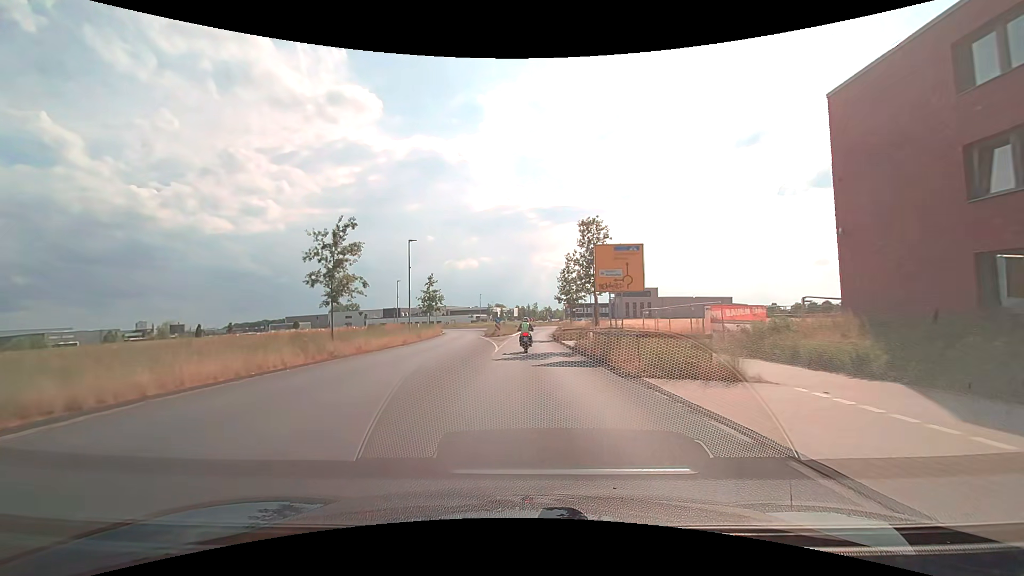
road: secondary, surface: asphalt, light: Day
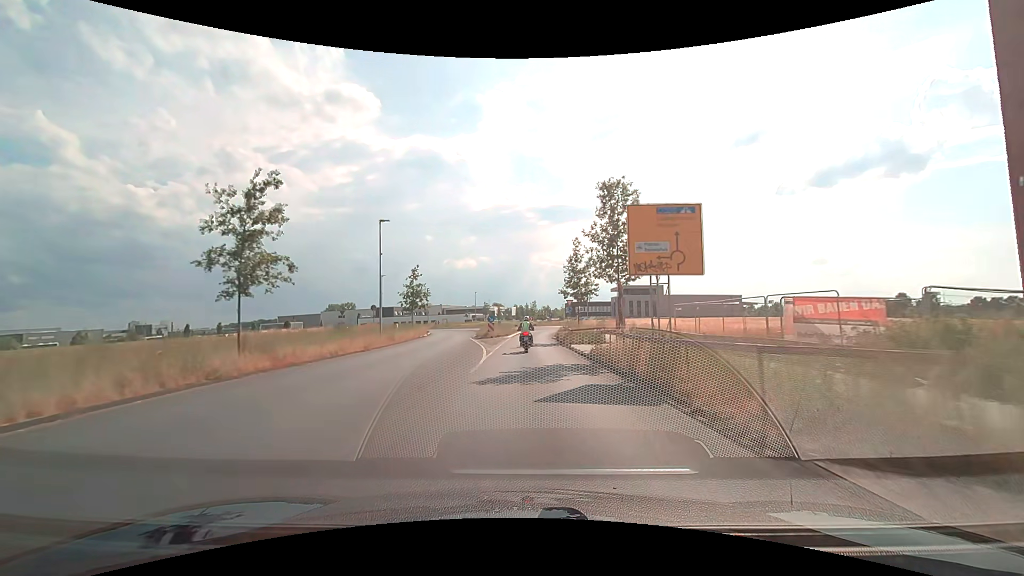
(0.0, +7.4) m; 0°
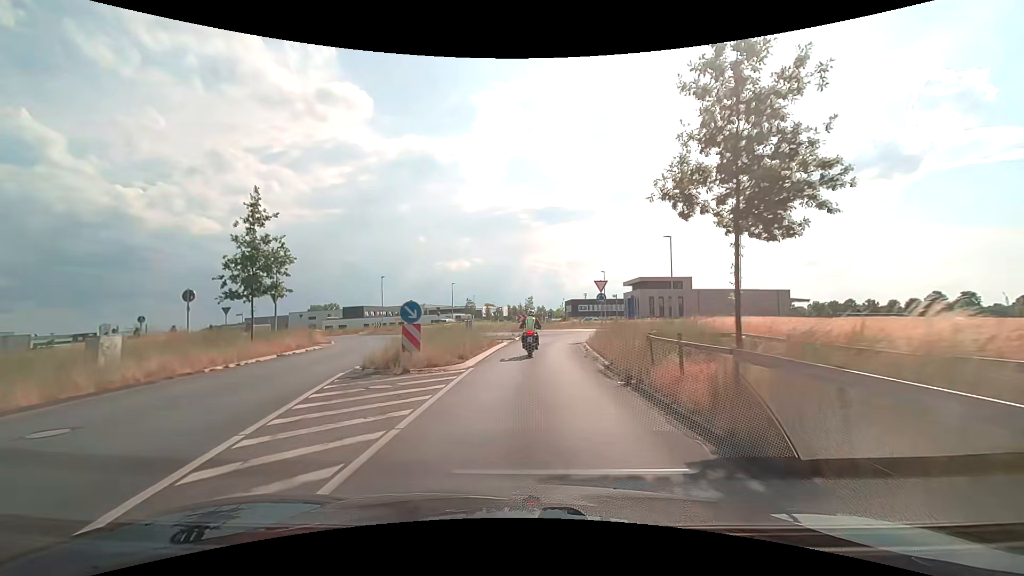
(+0.2, +27.2) m; +1°
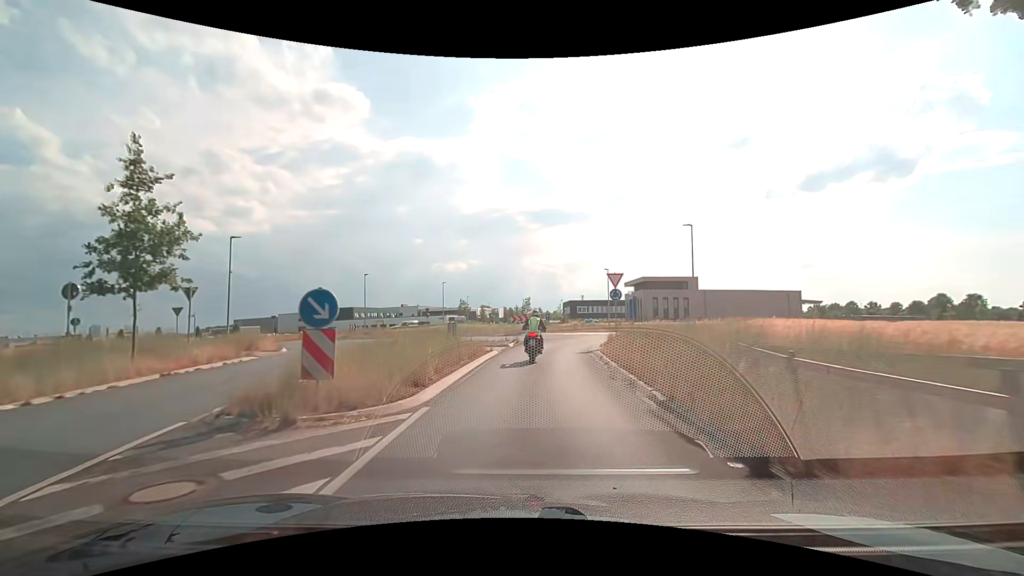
(0.0, +5.8) m; +1°
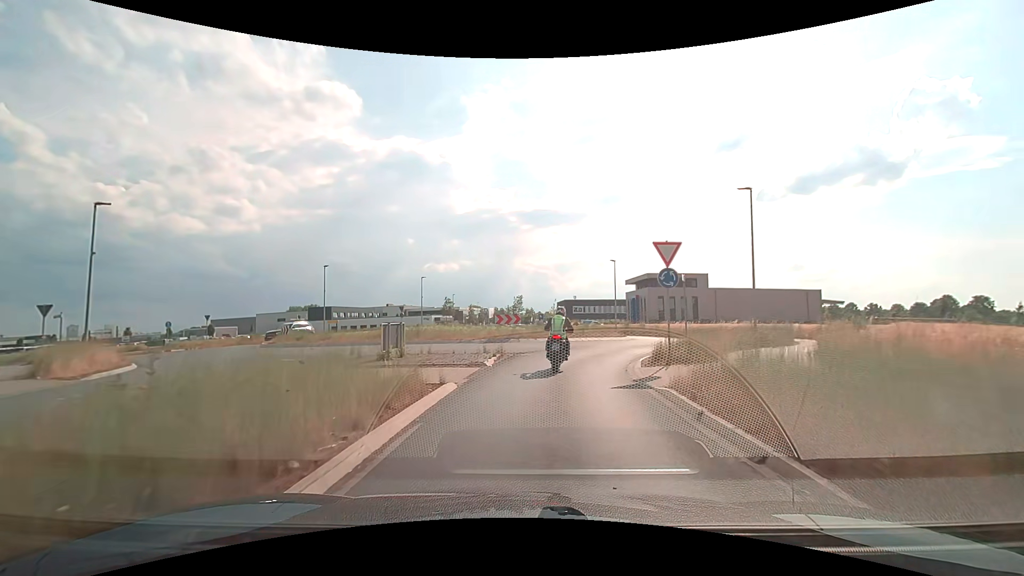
(+0.1, +10.0) m; +1°
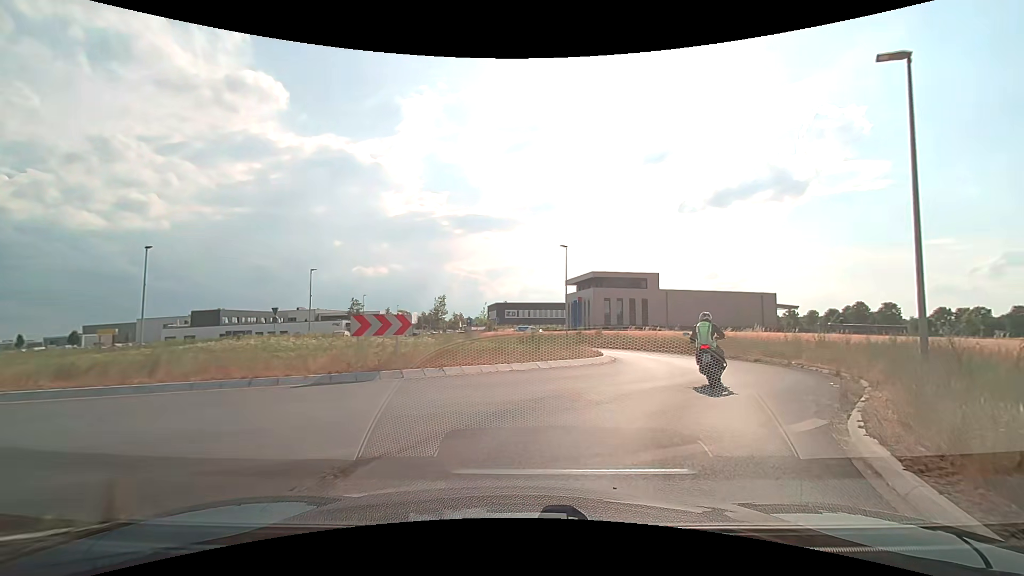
(+0.6, +14.1) m; +7°
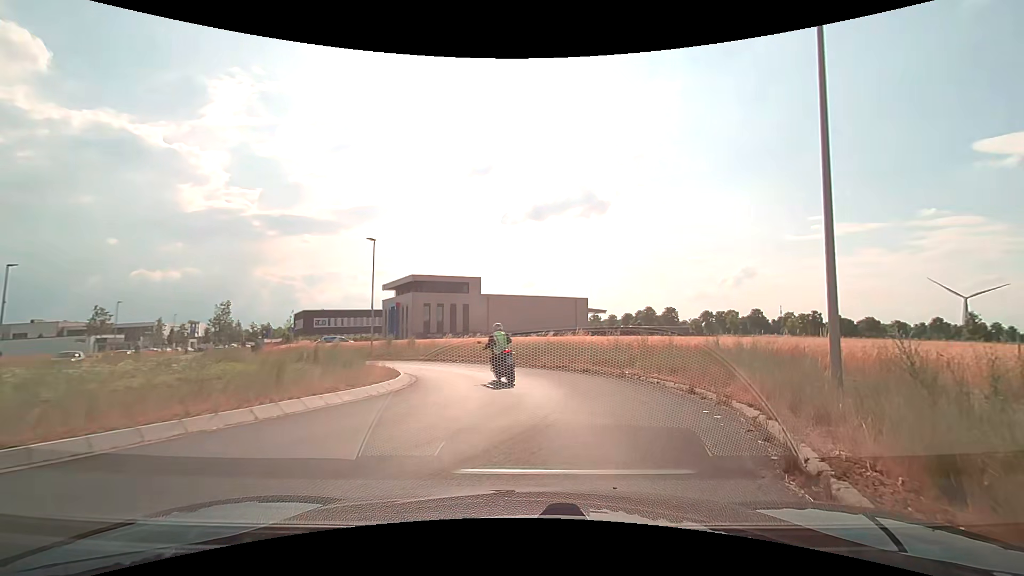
(+1.0, +5.7) m; +21°
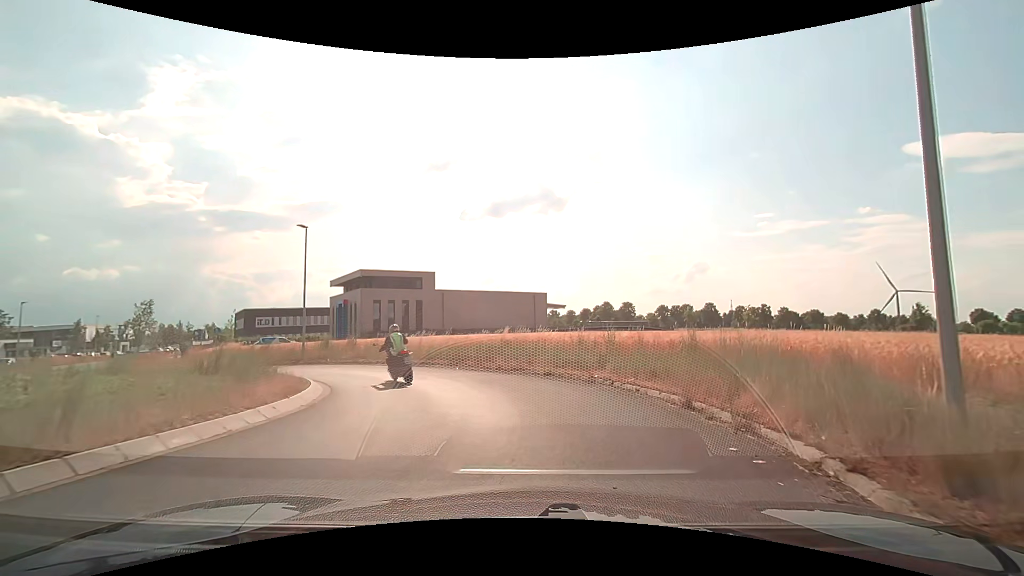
(+0.1, +3.3) m; +4°
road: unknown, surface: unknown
(-1, +10) (-5, +19) (-13, +25) (-21, +30) (-29, +36) (-36, +44) (-42, +51) (-48, +59) (-54, +68) (-59, +76) m
